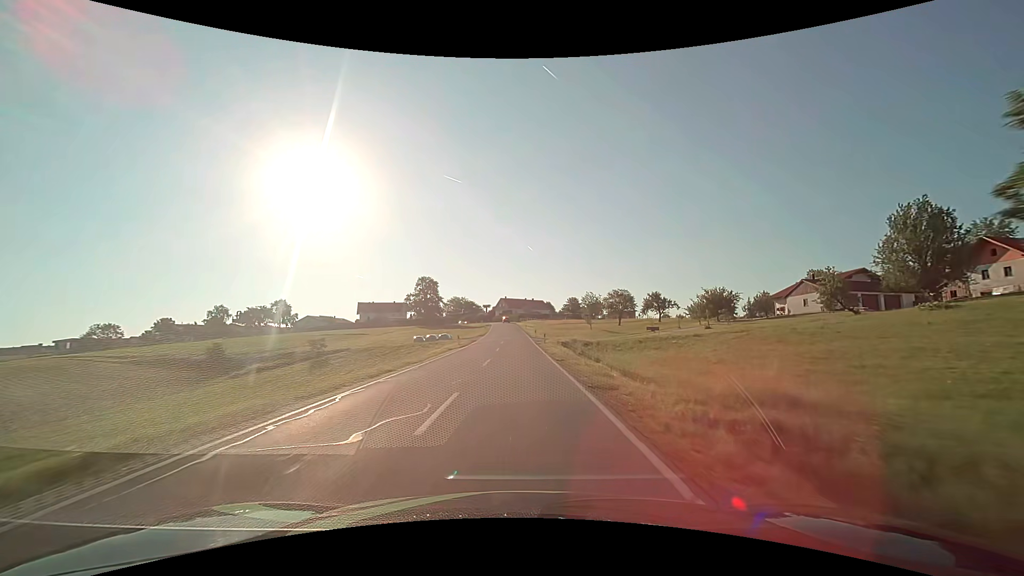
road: secondary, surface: asphalt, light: Day
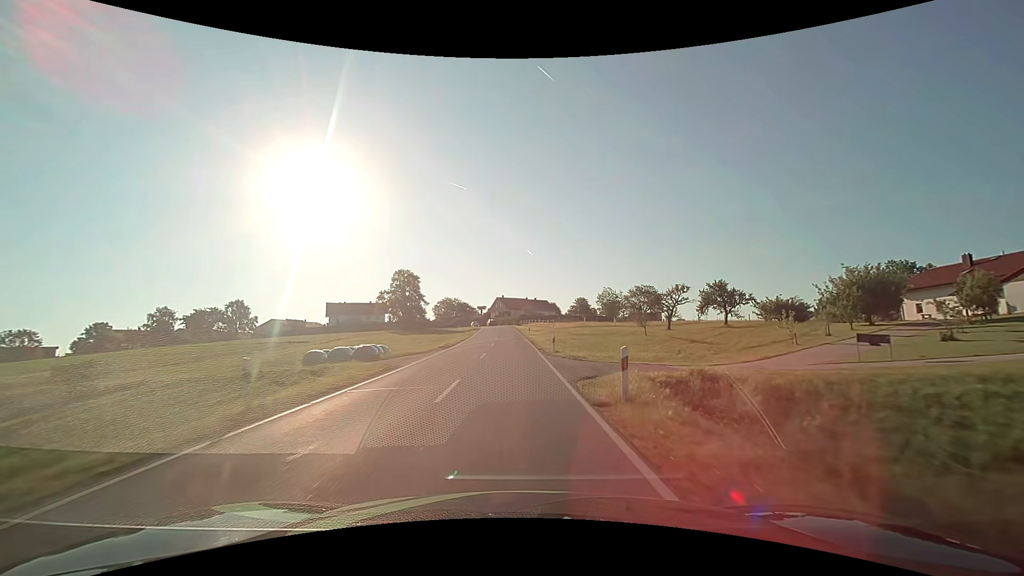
(+0.2, +32.1) m; 0°
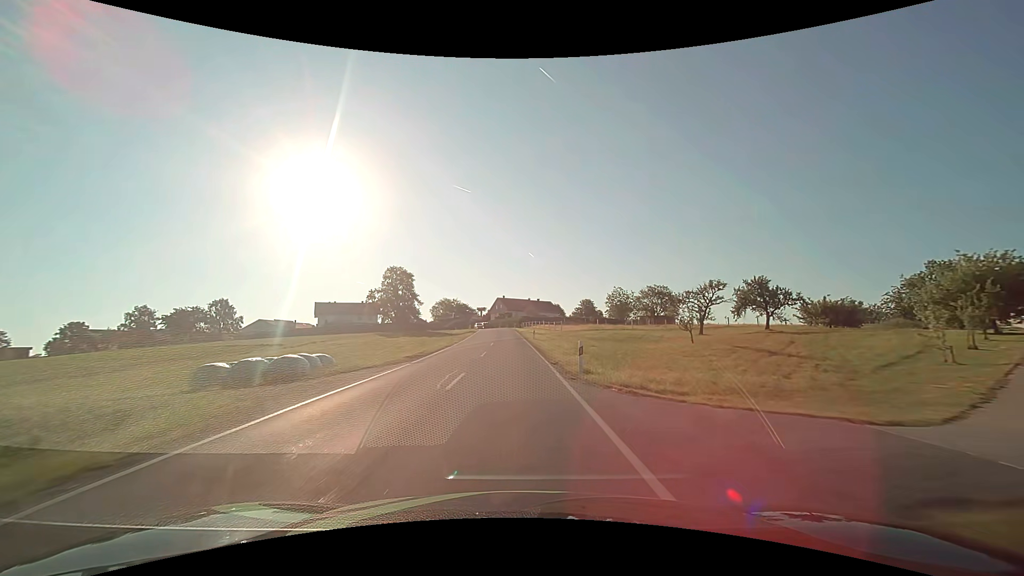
(0.0, +10.7) m; 0°
(0, +10) (0, +20) (0, +30) (0, +40) (-1, +50) (-1, +60) (-1, +70) (-2, +80) (-2, +90) (-3, +100) m
